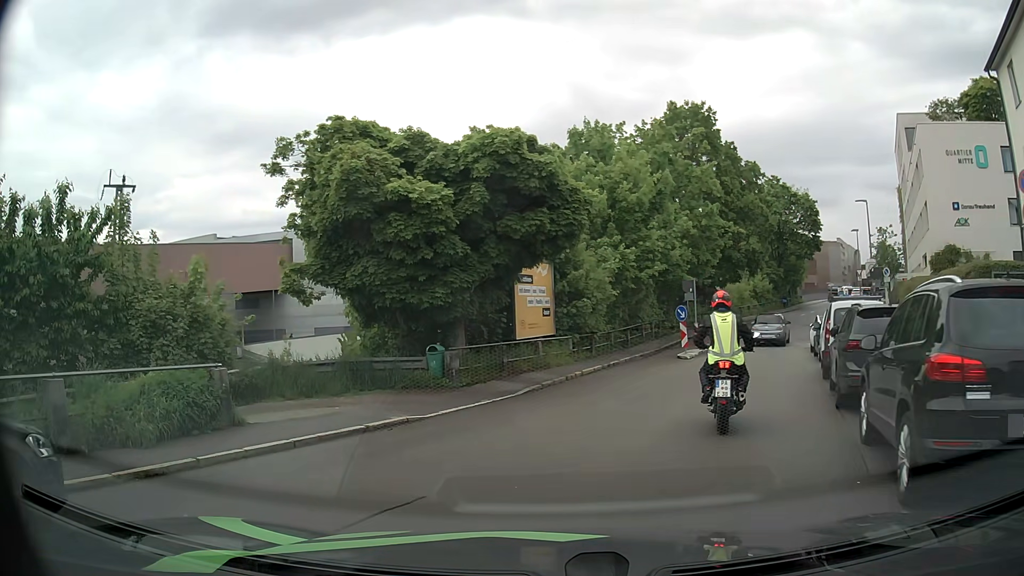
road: residential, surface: asphalt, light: Day
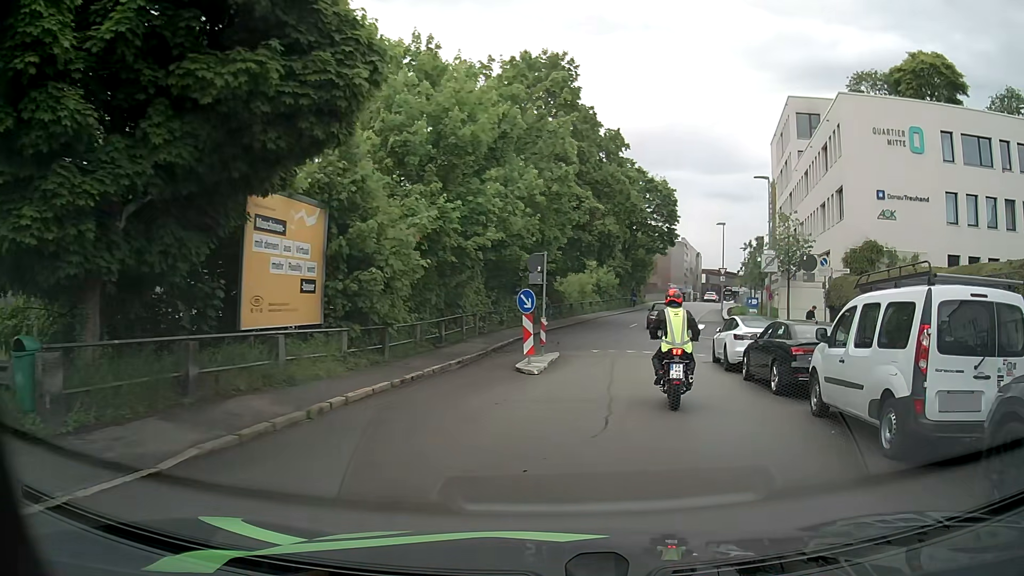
(+0.4, +9.9) m; +12°
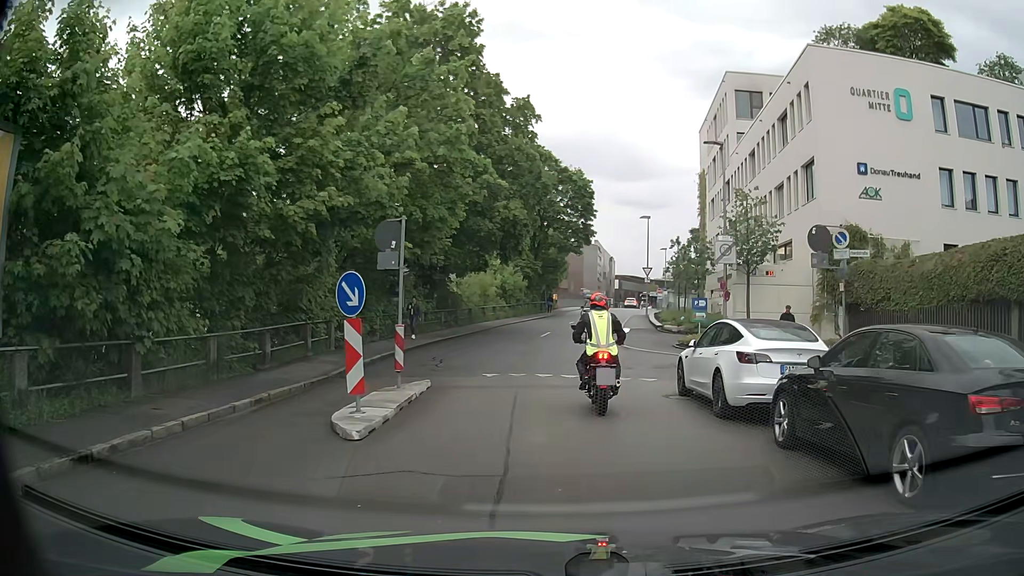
(+0.7, +7.9) m; +8°
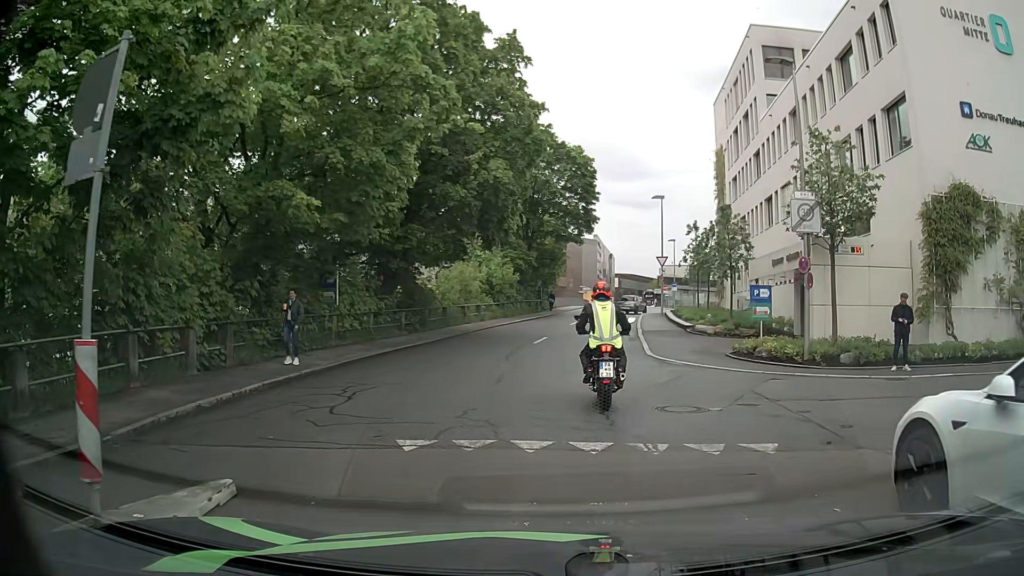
(+0.1, +8.5) m; 0°
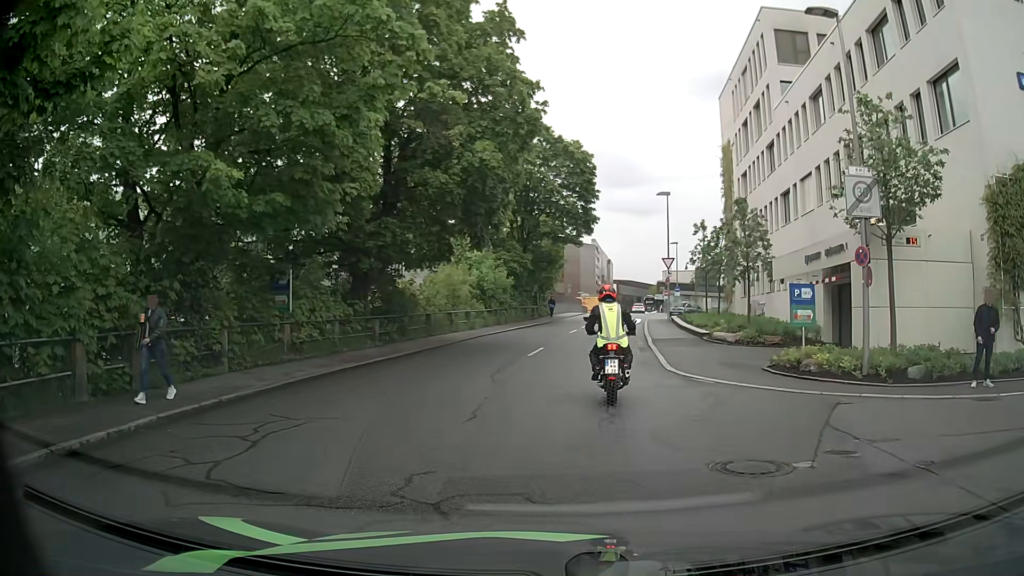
(0.0, +3.5) m; 0°
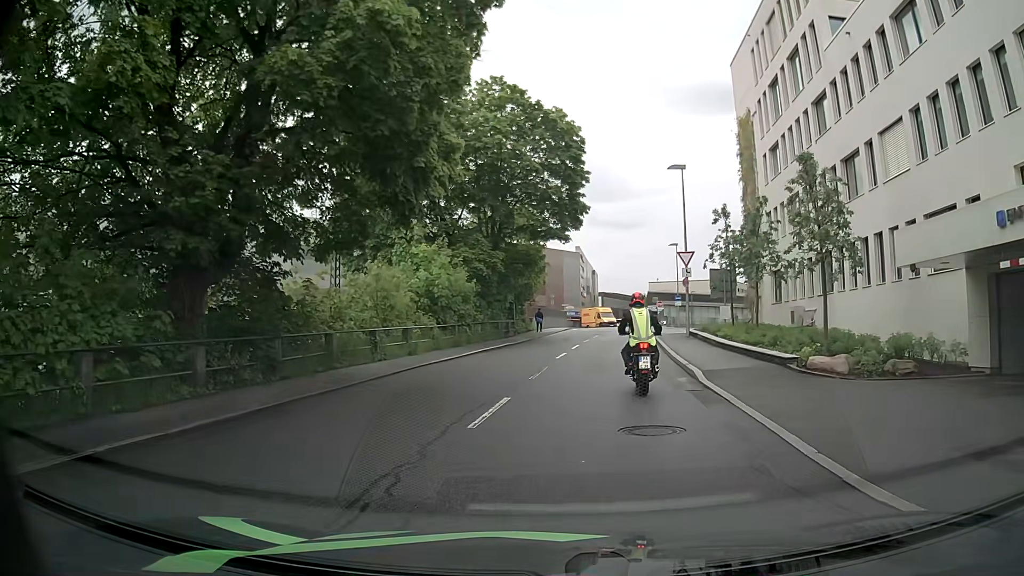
(+0.3, +11.1) m; +3°
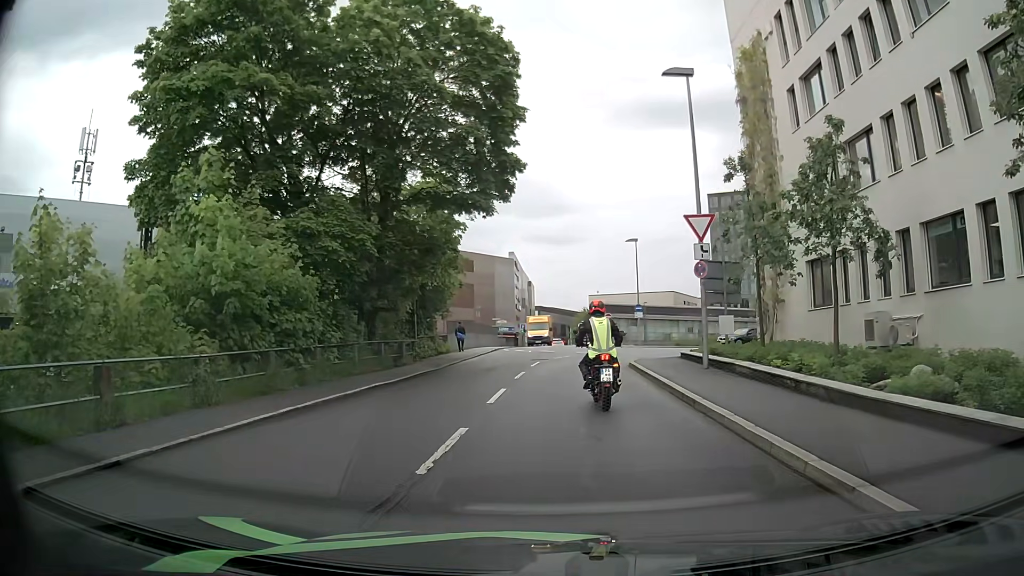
(+0.4, +14.1) m; +3°
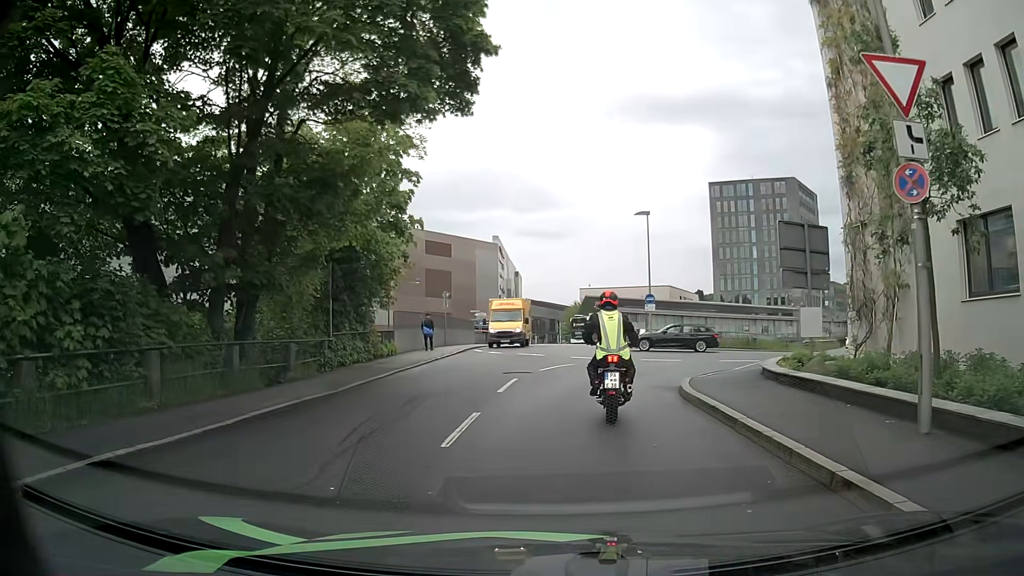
(+0.3, +10.8) m; +2°
